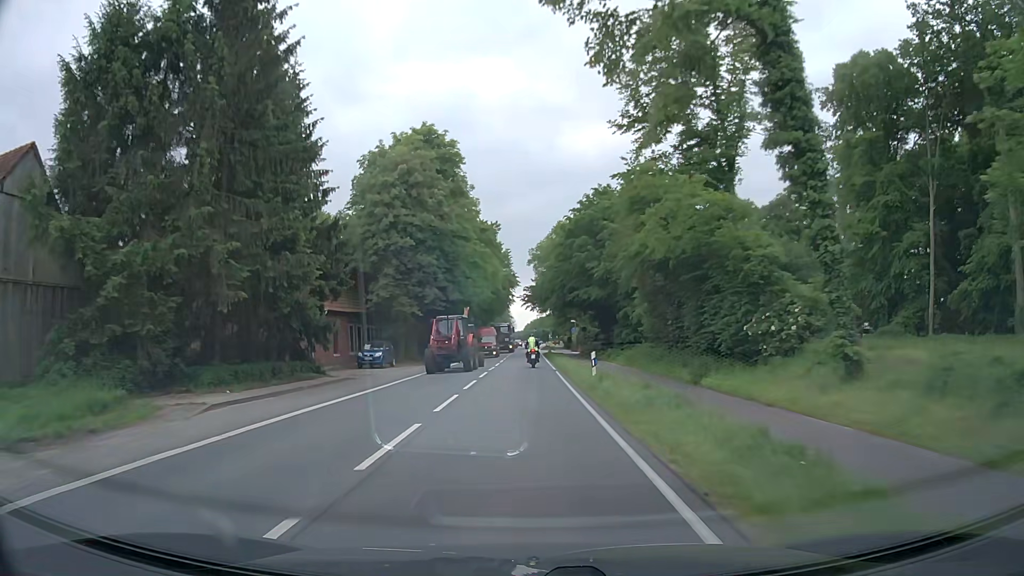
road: primary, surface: asphalt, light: Day
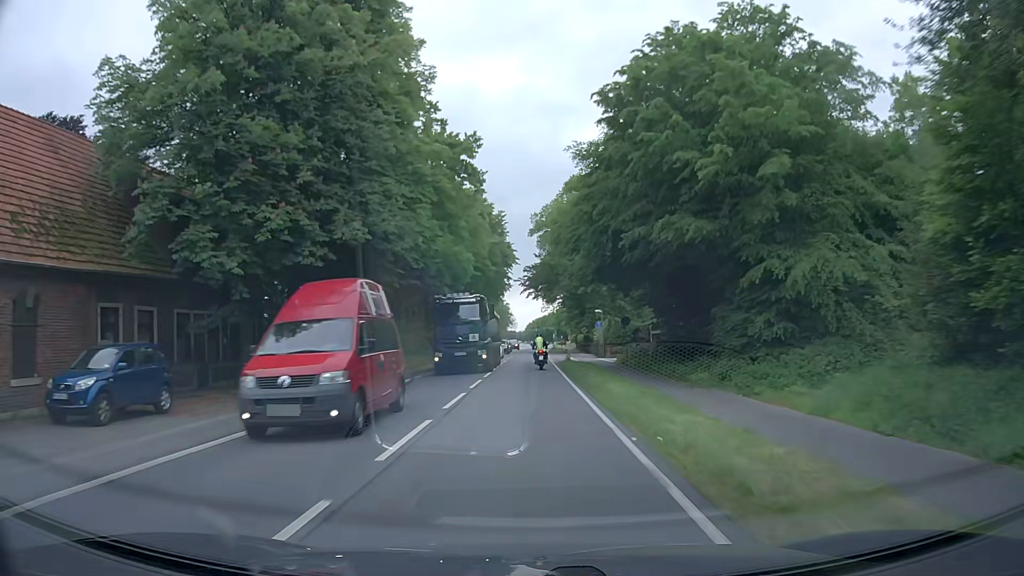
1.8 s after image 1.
(0.0, +29.3) m; 0°
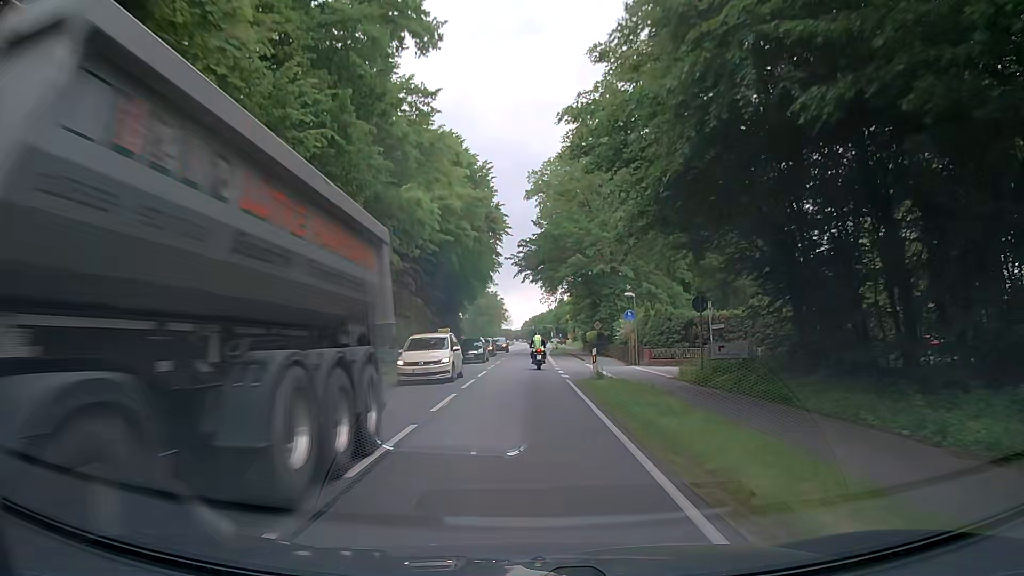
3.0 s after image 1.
(0.0, +19.2) m; 0°
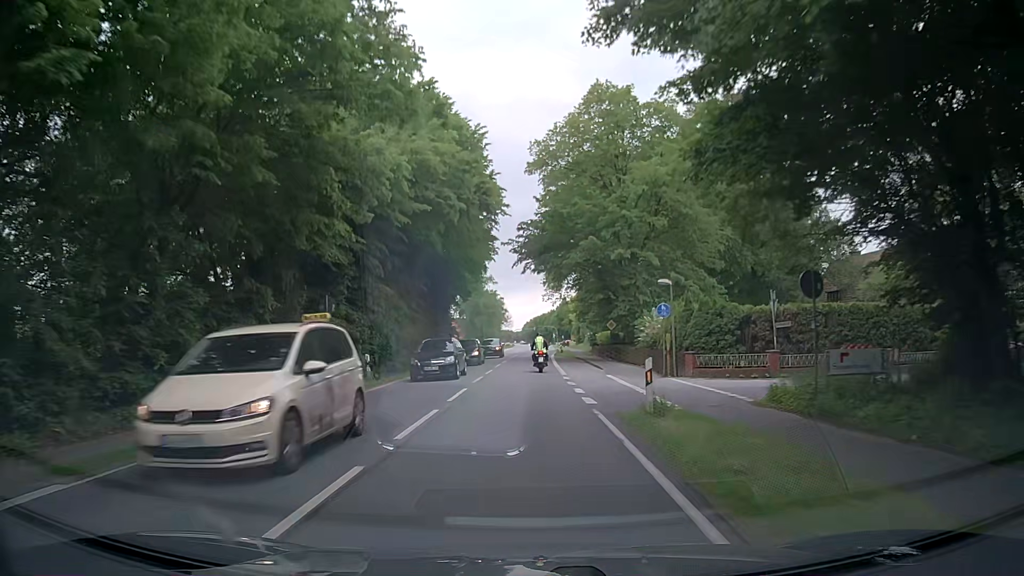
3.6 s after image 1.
(0.0, +9.4) m; -1°
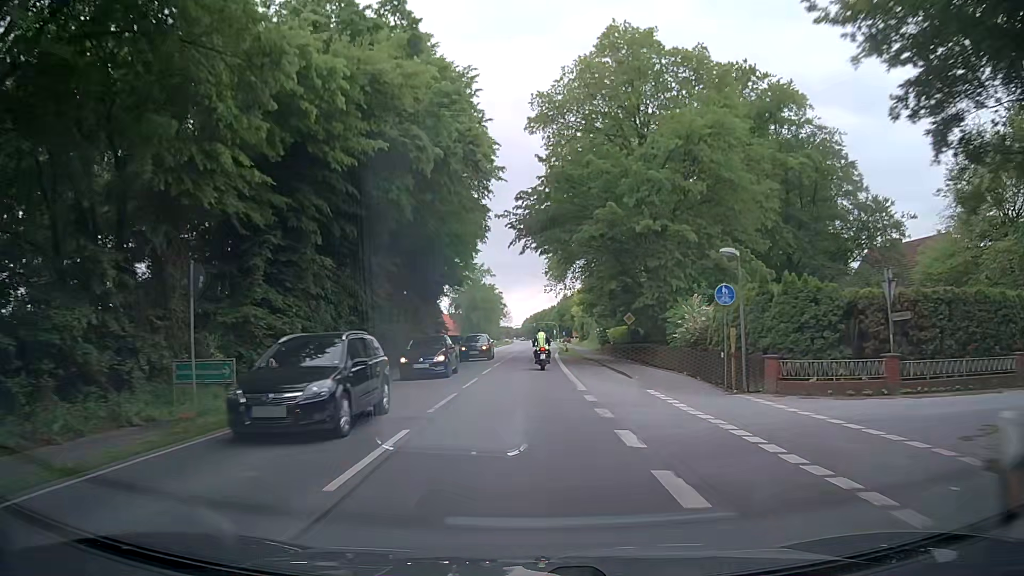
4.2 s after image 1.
(+0.1, +9.2) m; 0°
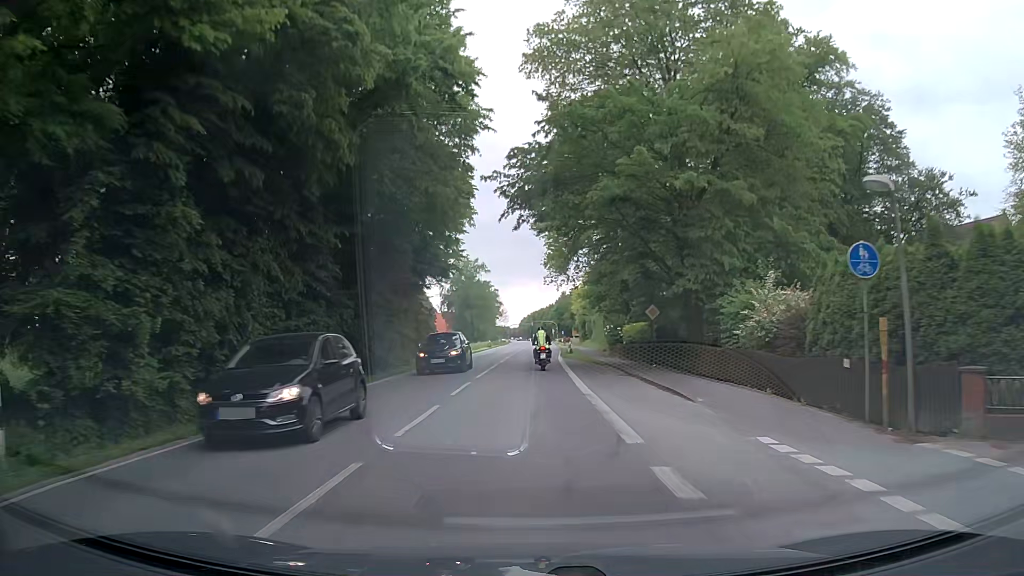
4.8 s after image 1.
(+0.1, +8.9) m; +1°
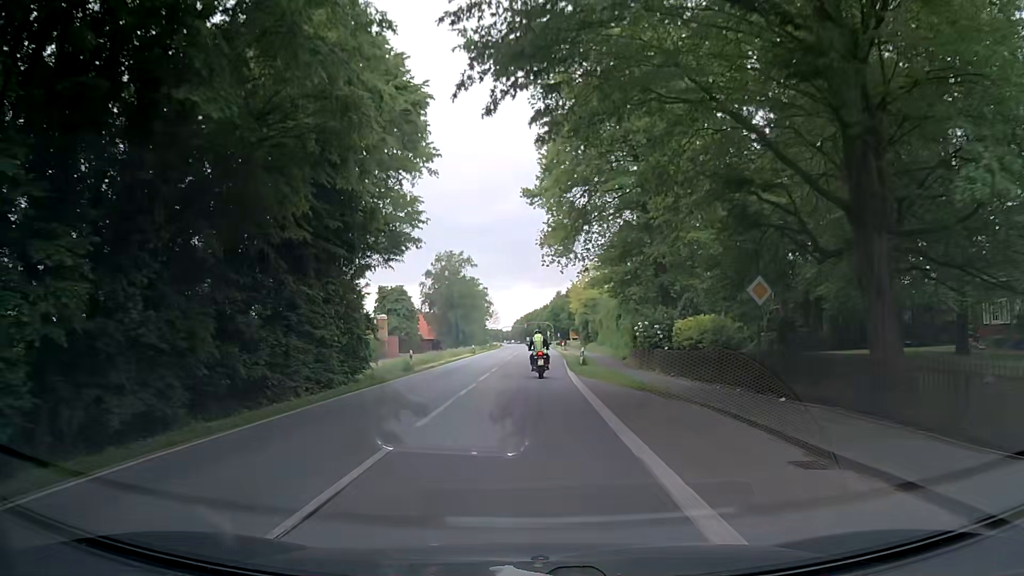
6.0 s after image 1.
(0.0, +16.8) m; +1°
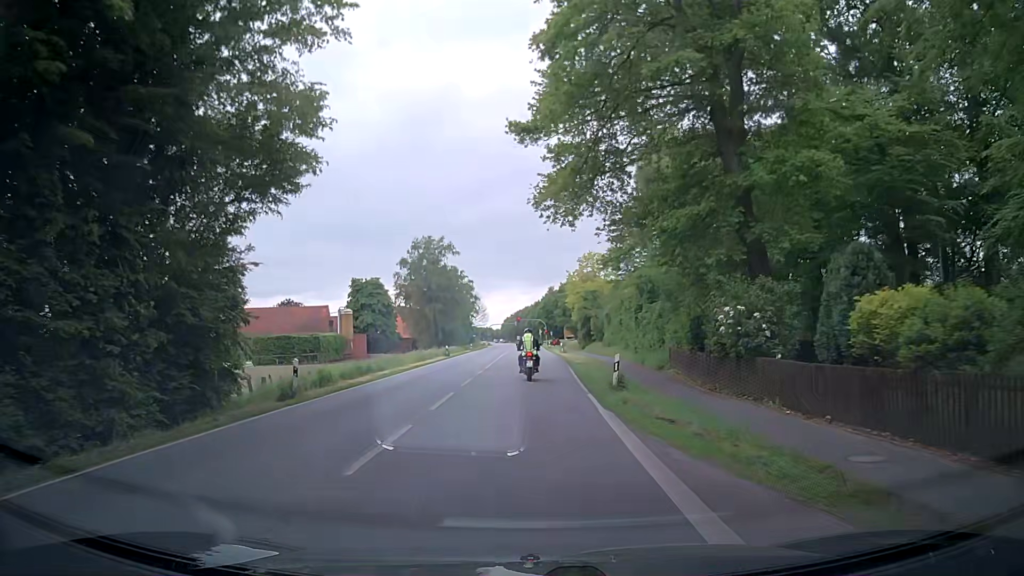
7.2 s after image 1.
(-0.1, +15.7) m; 0°
(0, +10) (0, +20) (0, +30) (0, +40) (+1, +50) (+1, +60) (+1, +70) (+1, +80) (+1, +90) (+1, +100) m
